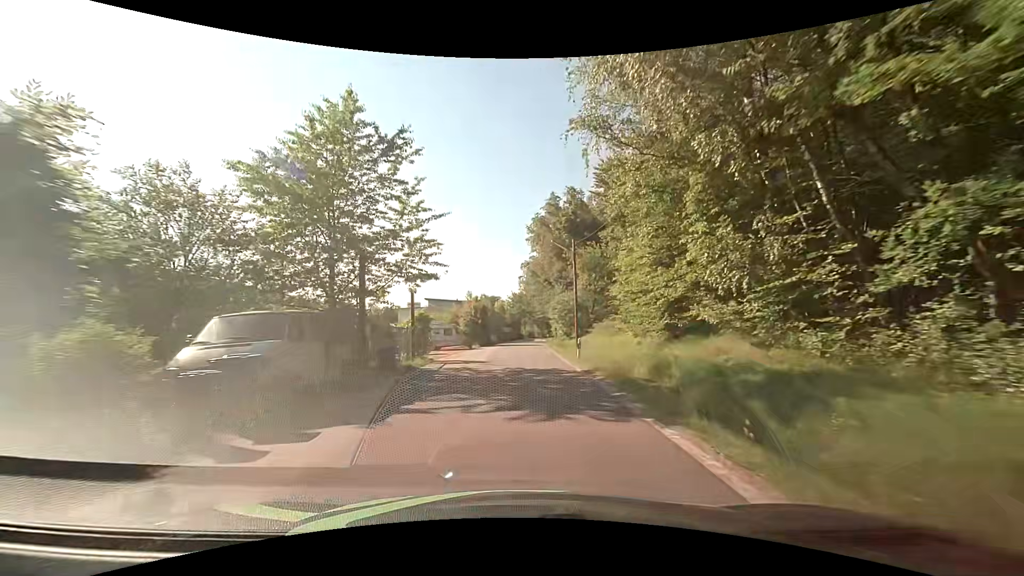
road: unclassified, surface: asphalt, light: Day
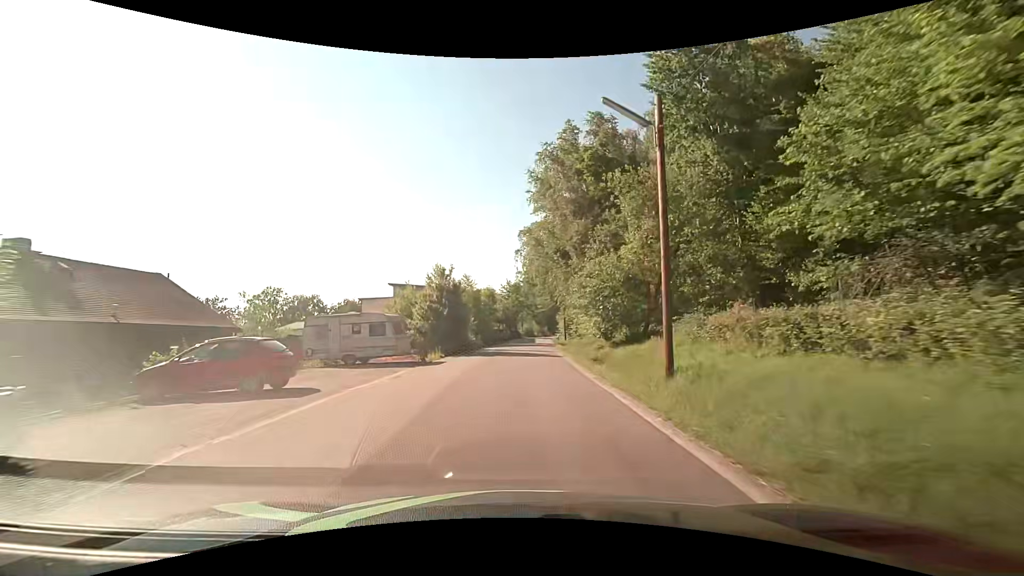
(+0.1, +21.4) m; +1°
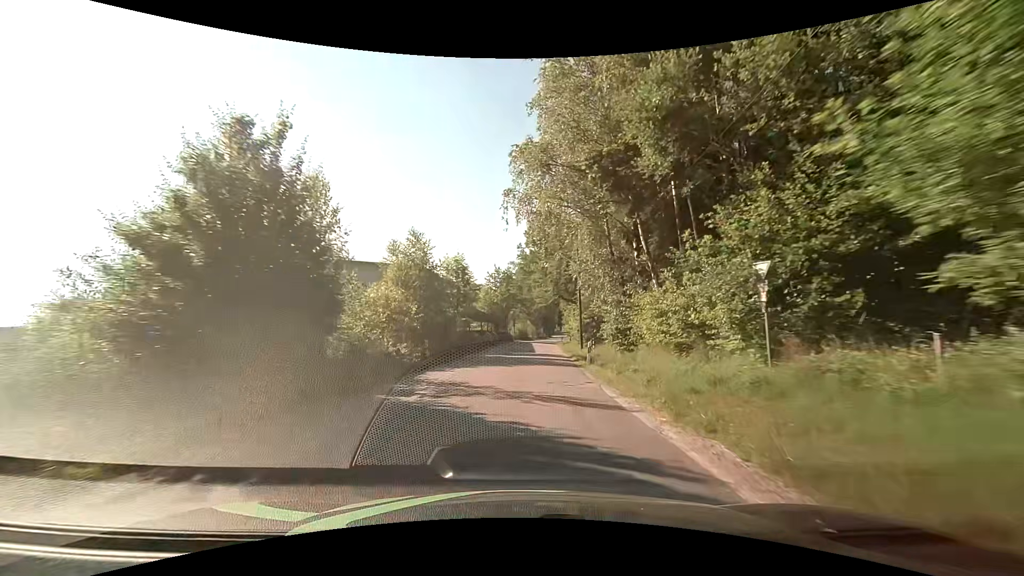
(+0.1, +21.6) m; +1°
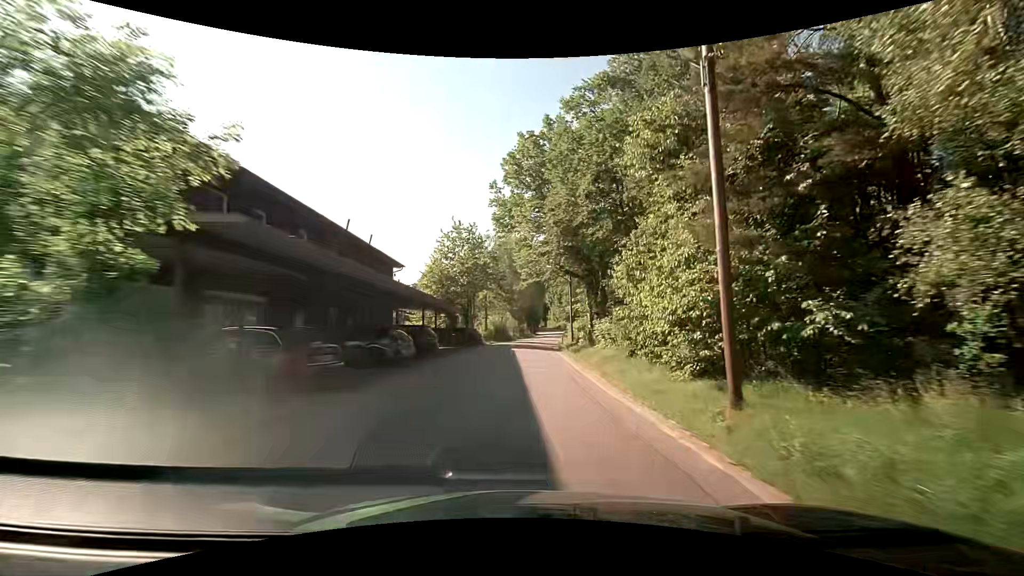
(+0.7, +29.1) m; +2°
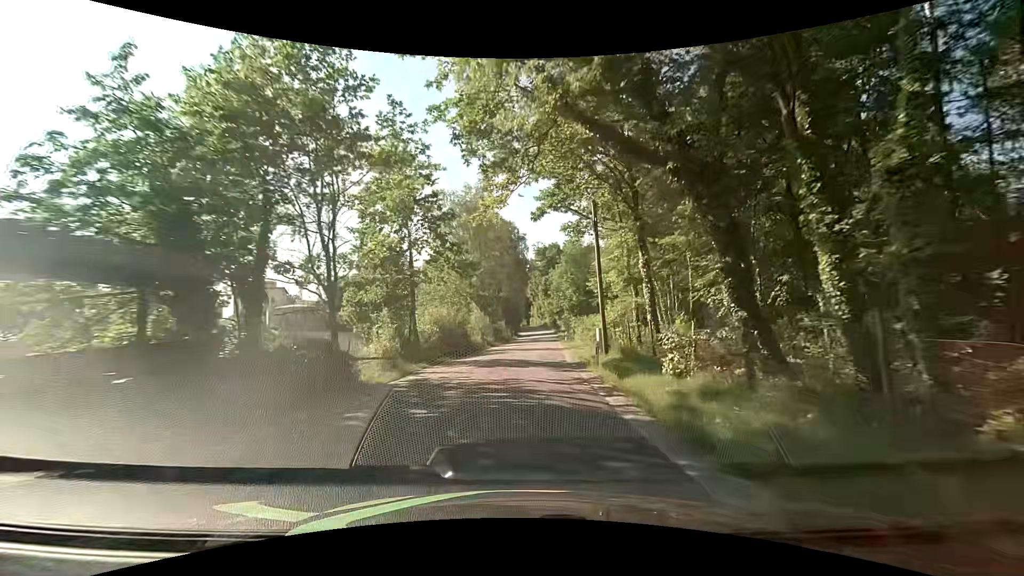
(+0.5, +29.5) m; +2°
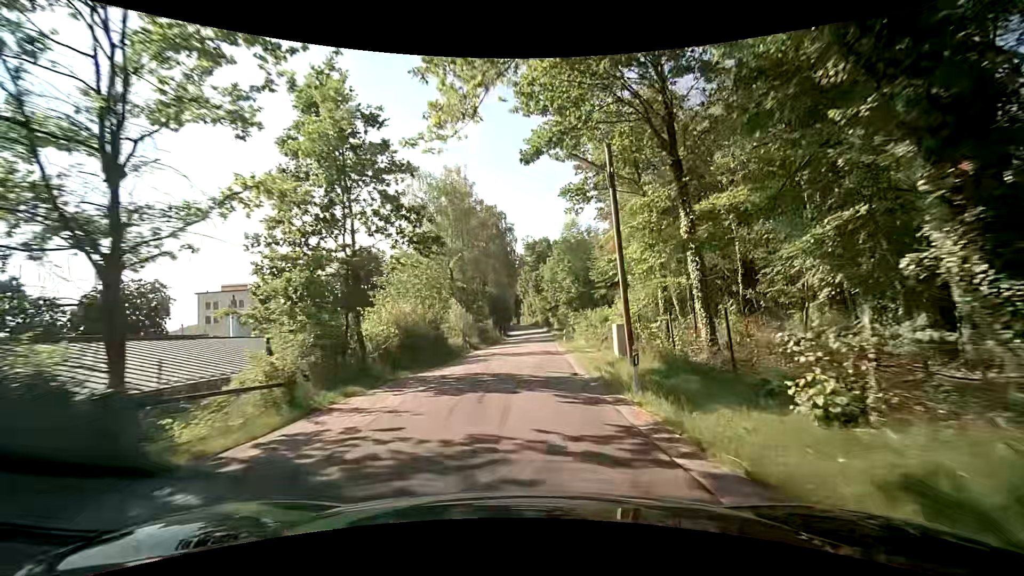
(+0.2, +7.3) m; +2°
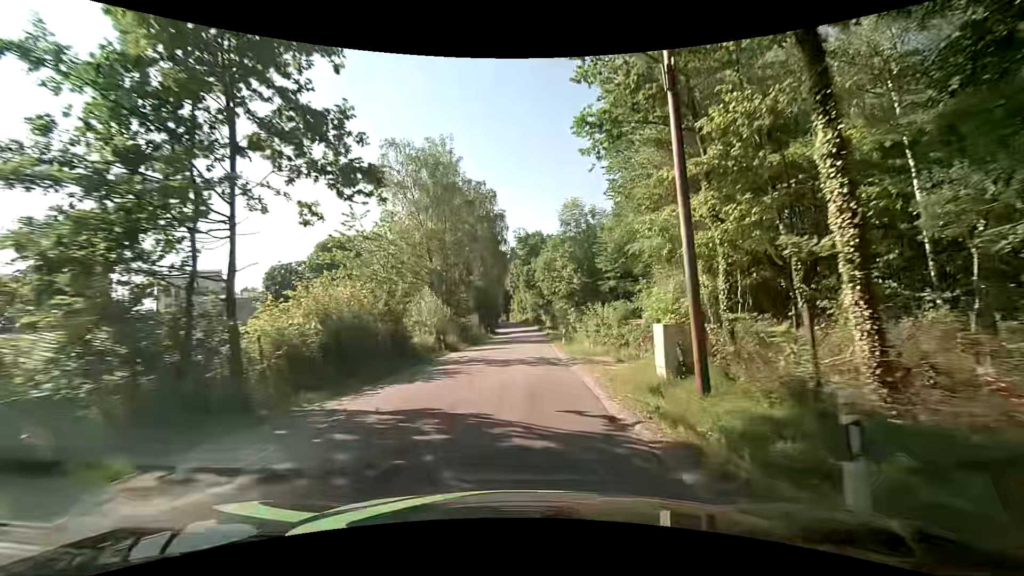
(0.0, +7.2) m; +2°
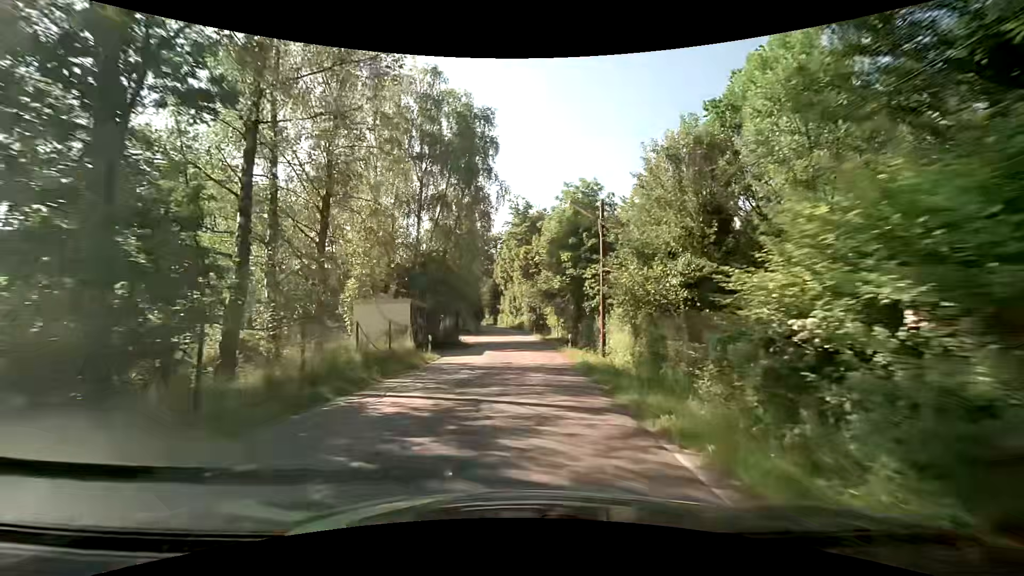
(+0.1, +34.5) m; 0°
(0, +10) (0, +20) (0, +30) (0, +40) (0, +50) (-1, +60) (-1, +70) (-2, +80) (-4, +90) (-8, +99) m
